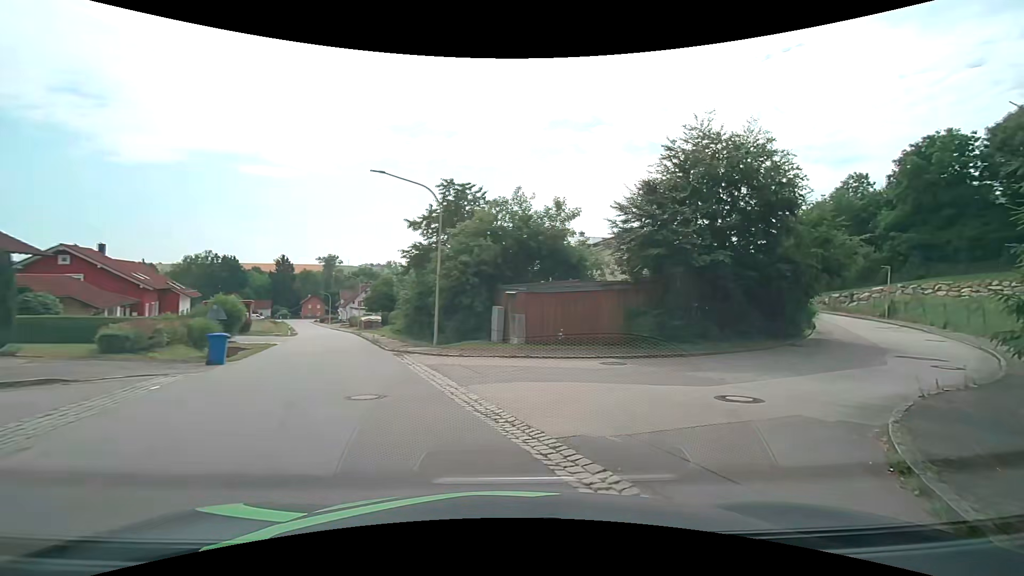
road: tertiary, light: Day
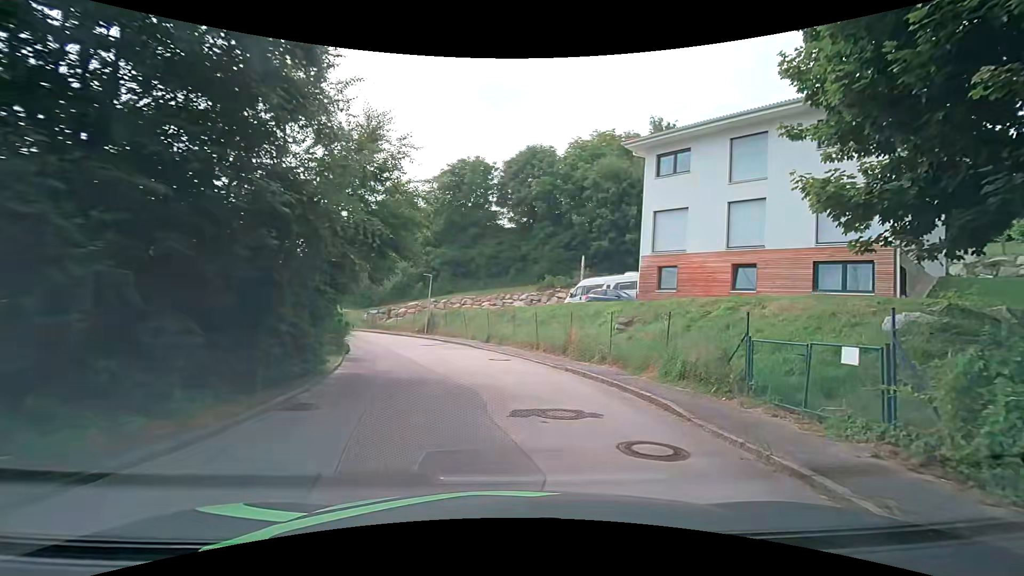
(+6.2, +12.7) m; +50°
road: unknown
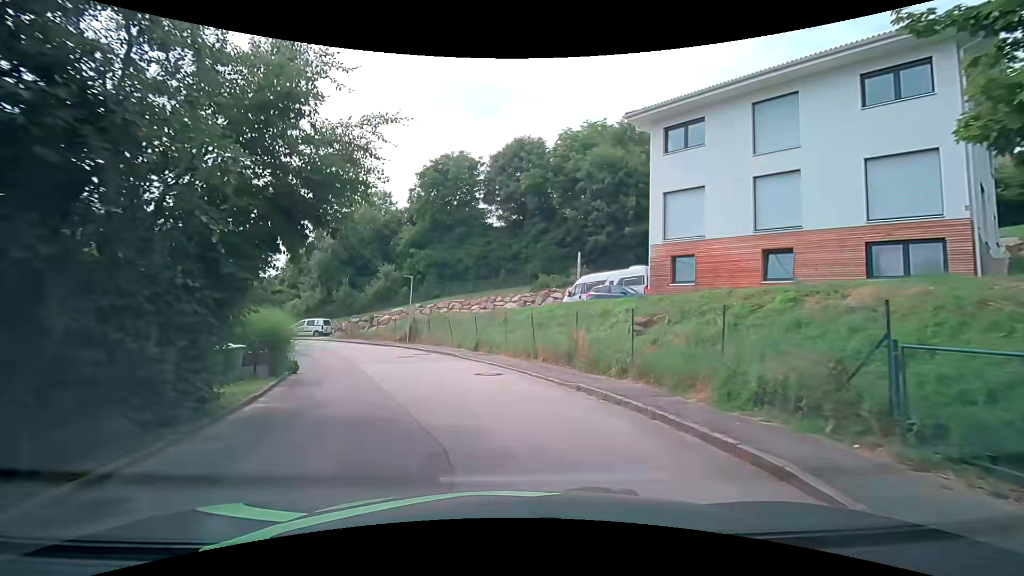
(+0.1, +3.6) m; +1°
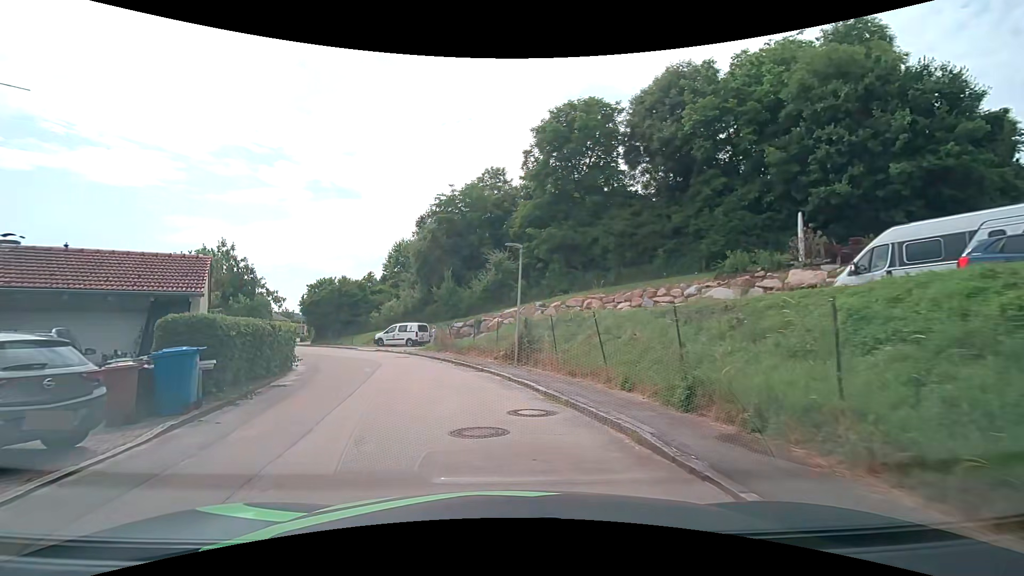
(-1.5, +14.4) m; -14°
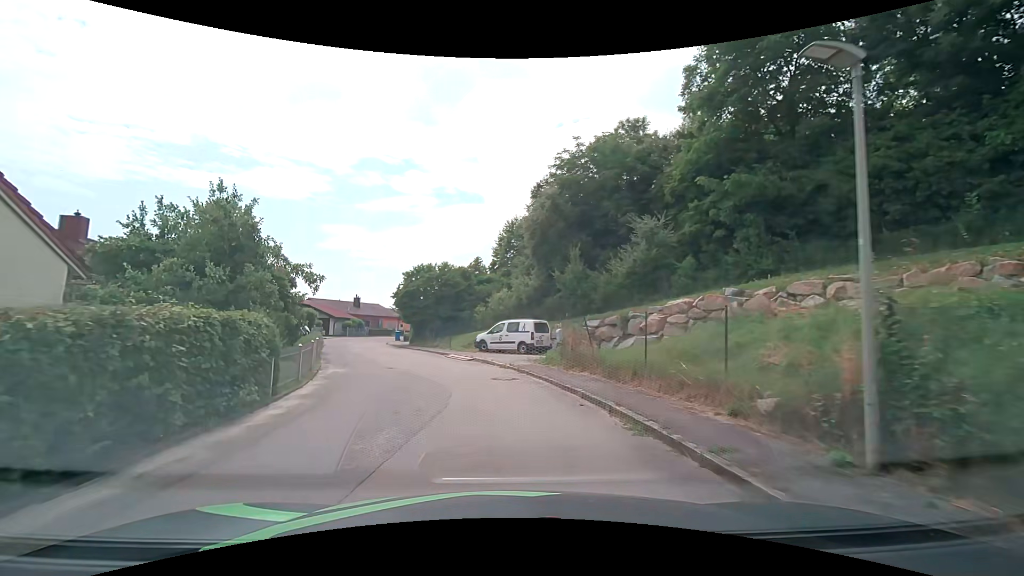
(-1.4, +12.0) m; -13°
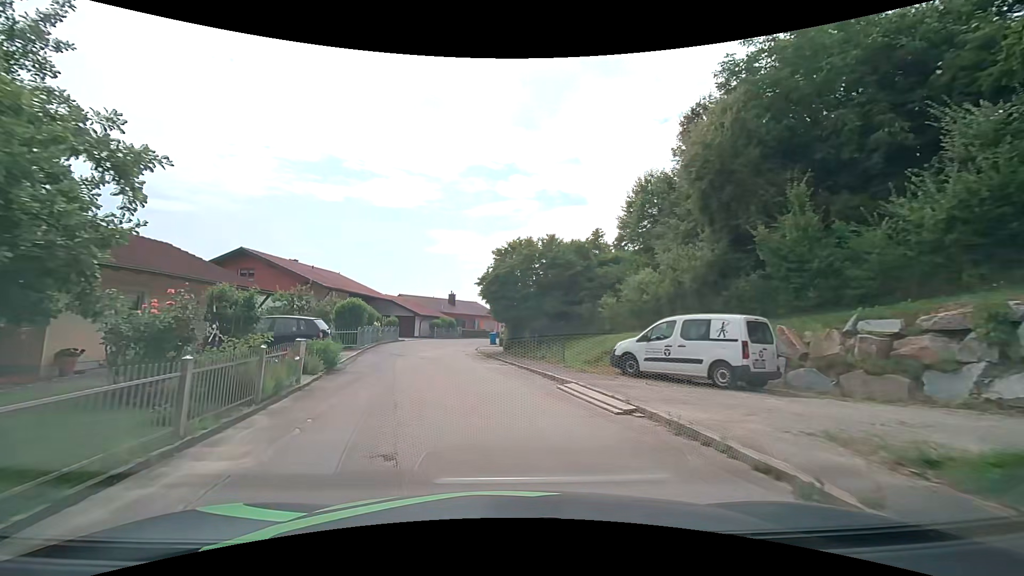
(-1.3, +12.7) m; -12°
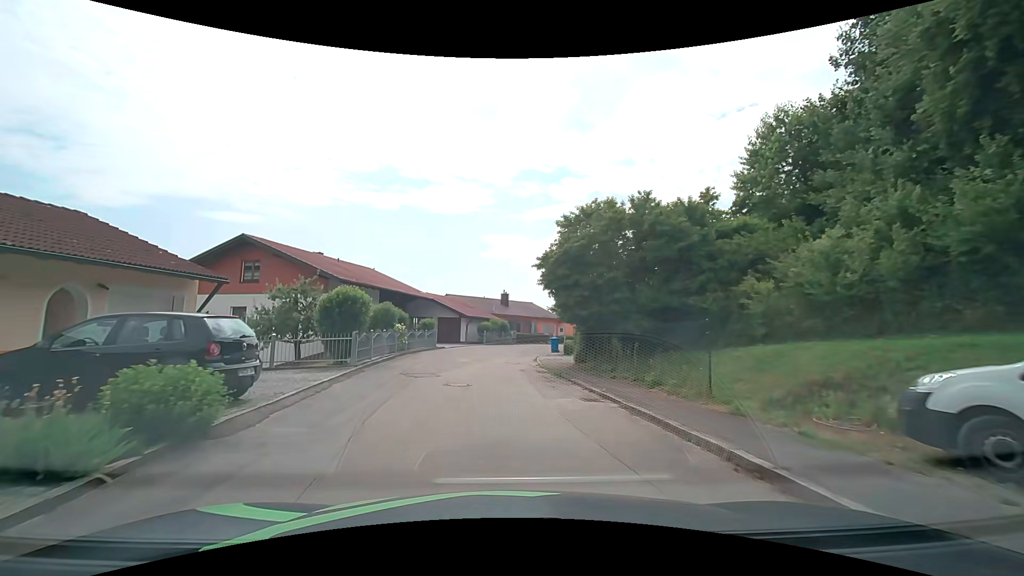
(-0.5, +8.8) m; -6°
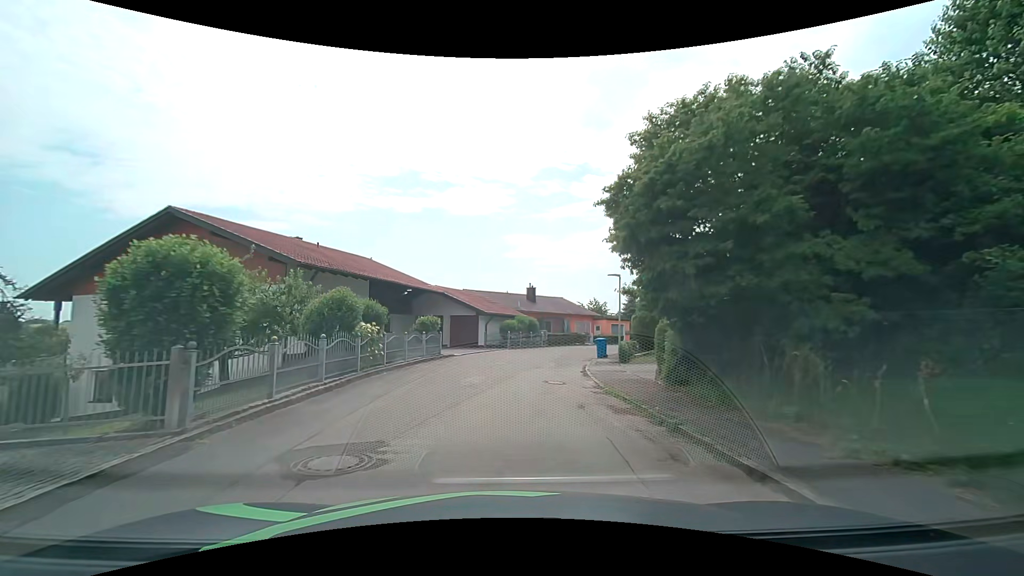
(-0.4, +8.9) m; -4°
(0, +10) (+1, +20) (+3, +30) (+6, +39) (+11, +48) (+18, +55) (+26, +62) (+34, +68) (+42, +73) (+52, +77) m
